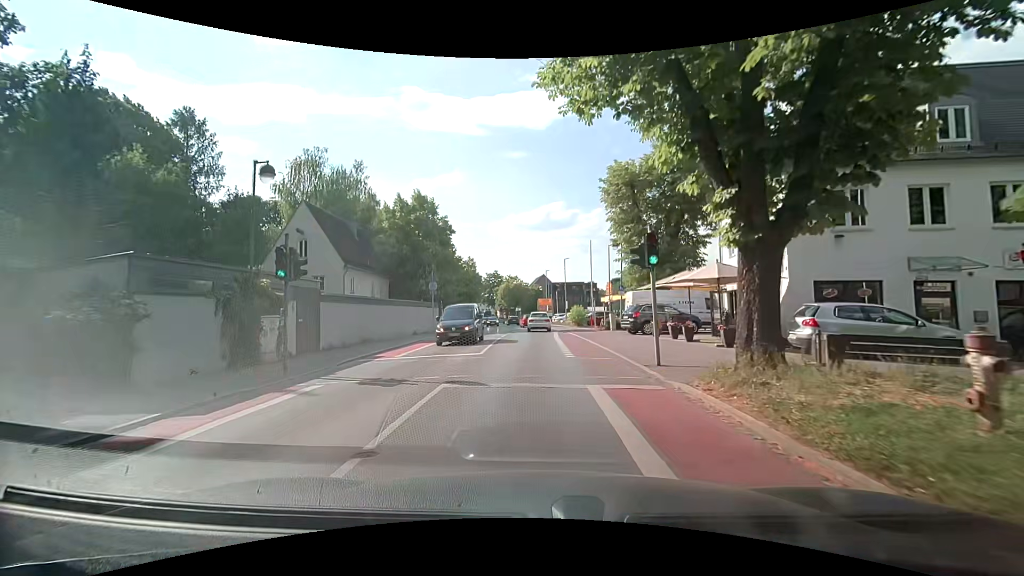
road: tertiary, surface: asphalt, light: Day
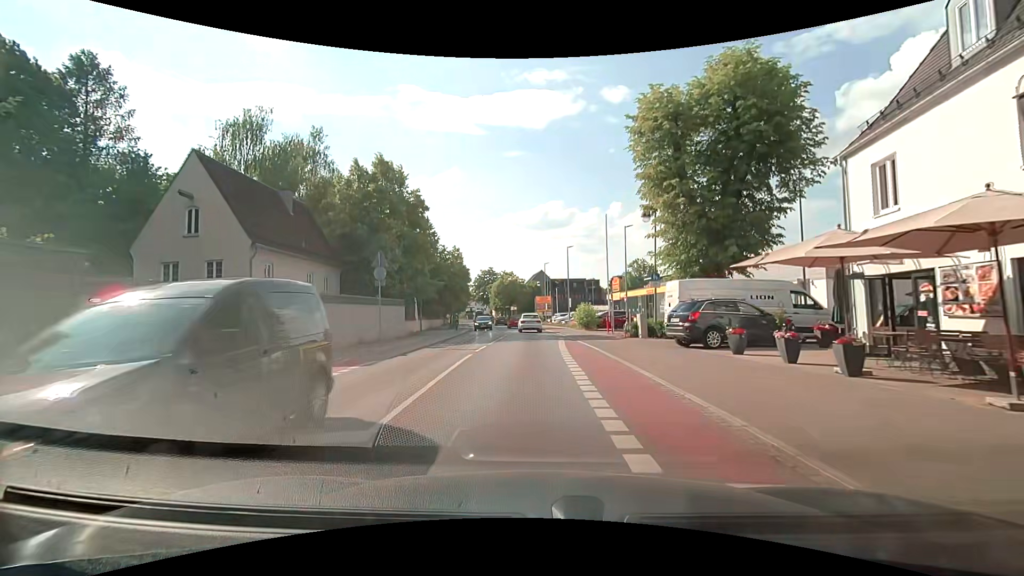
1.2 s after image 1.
(-0.1, +10.6) m; -1°
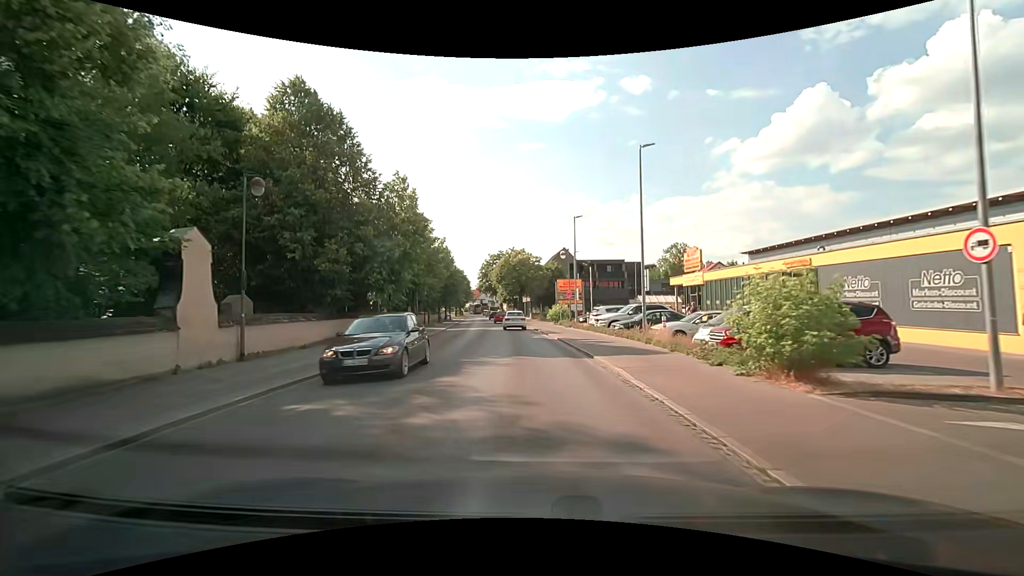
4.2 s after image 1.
(-0.2, +29.9) m; -2°
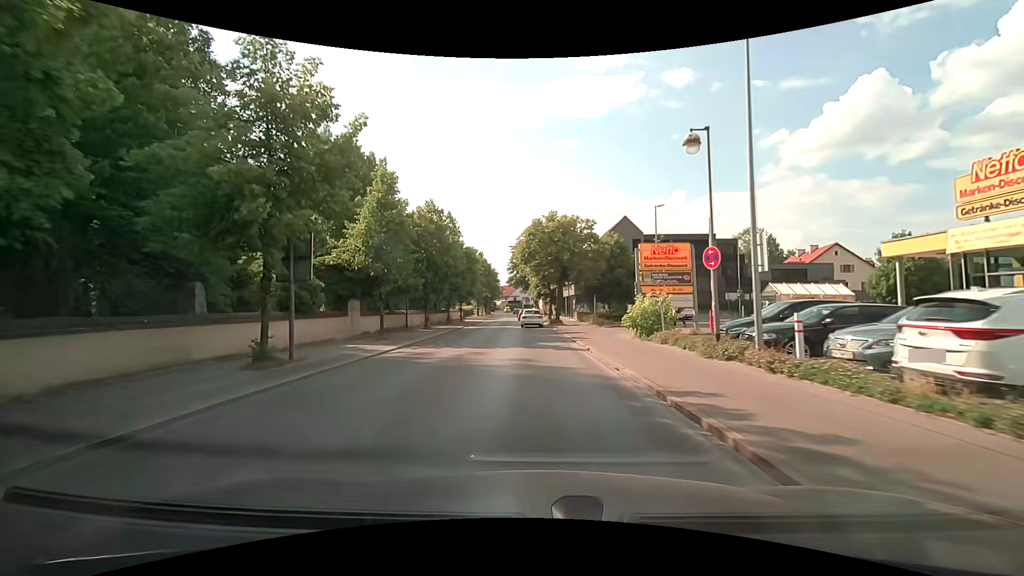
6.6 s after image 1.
(-0.9, +25.9) m; -4°
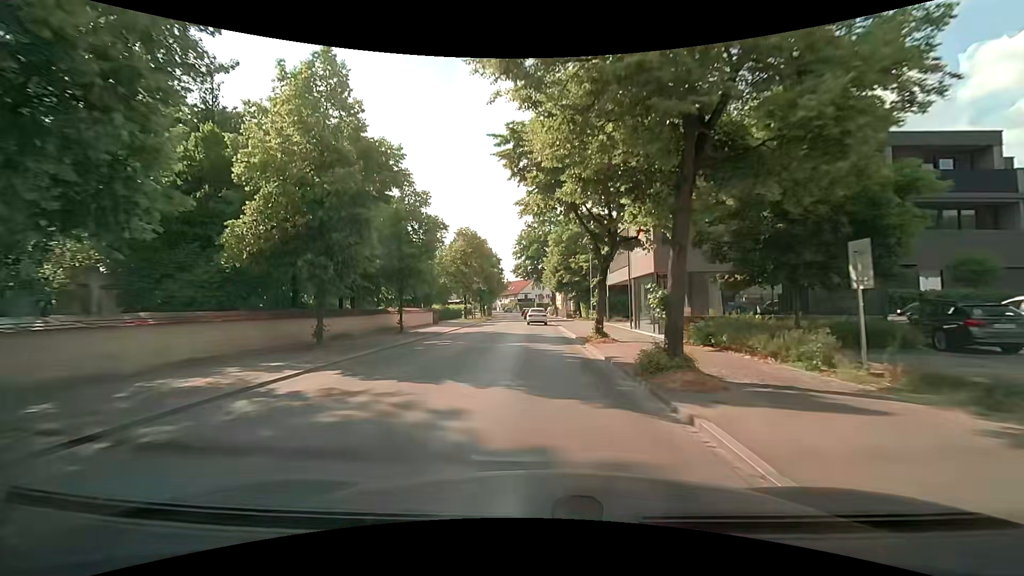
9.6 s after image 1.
(-0.6, +32.9) m; -2°
(0, +10) (0, +20) (0, +30) (0, +40) (0, +50) (0, +60) (-1, +70) (-1, +80) (-1, +90) (-2, +100) m
